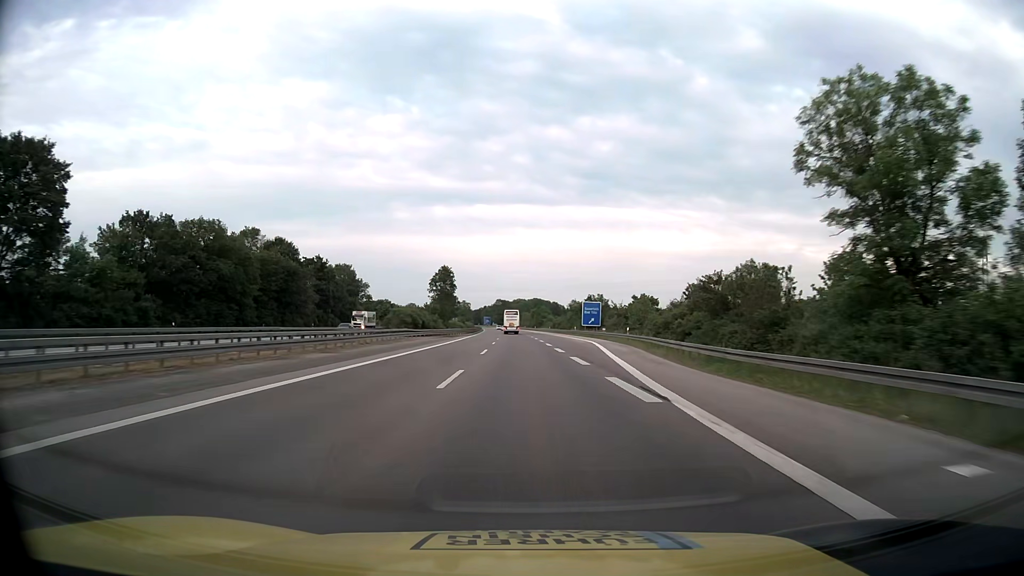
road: motorway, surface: asphalt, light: Day
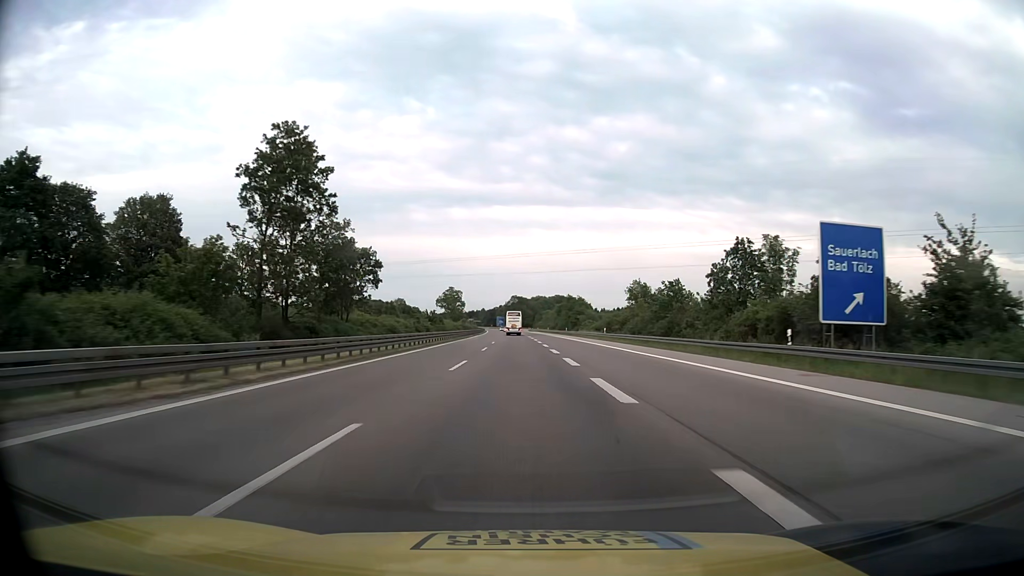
(-1.1, +84.0) m; -1°
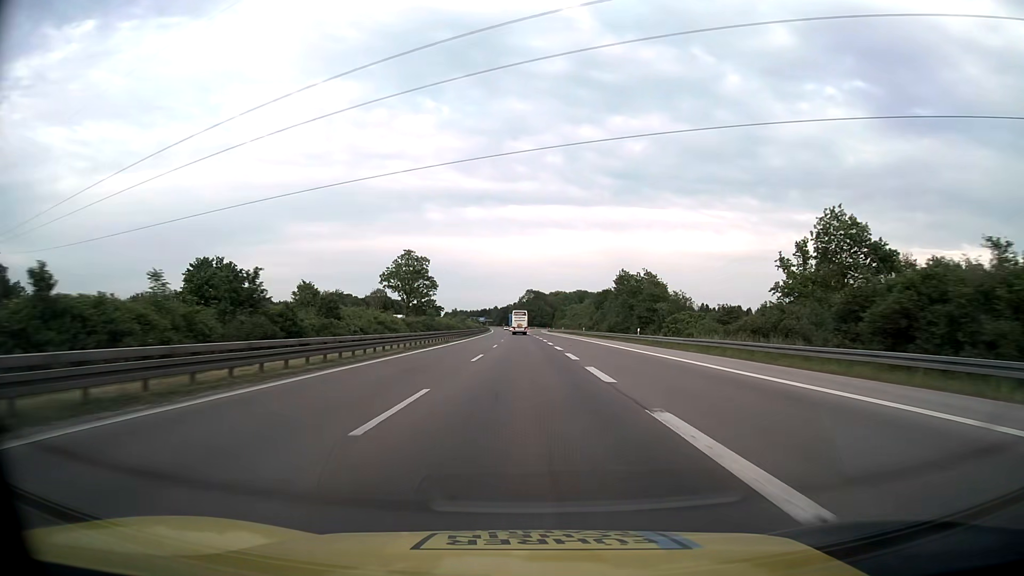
(-1.0, +67.2) m; -1°
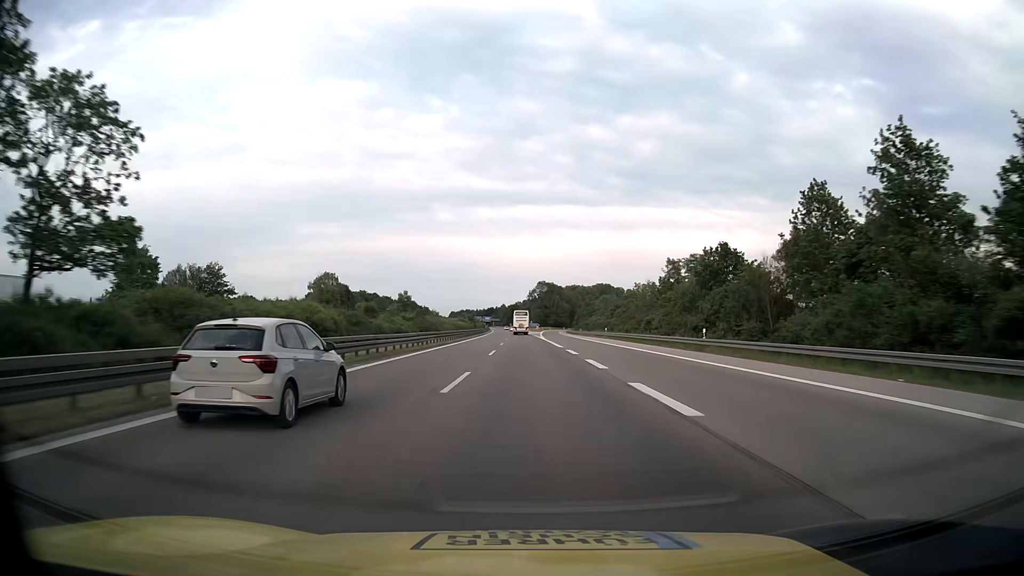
(-0.6, +67.3) m; -1°
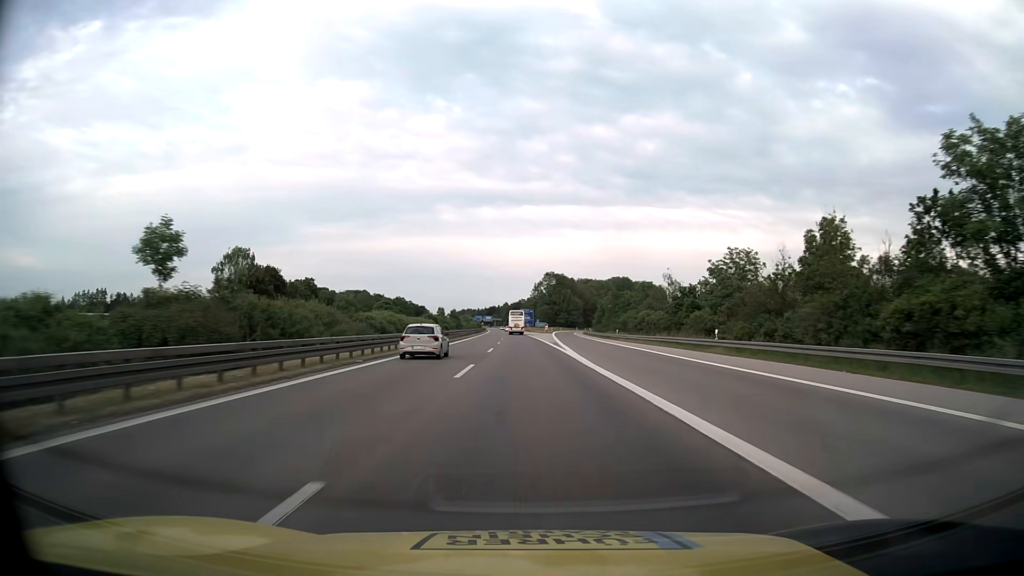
(0.0, +50.5) m; 0°
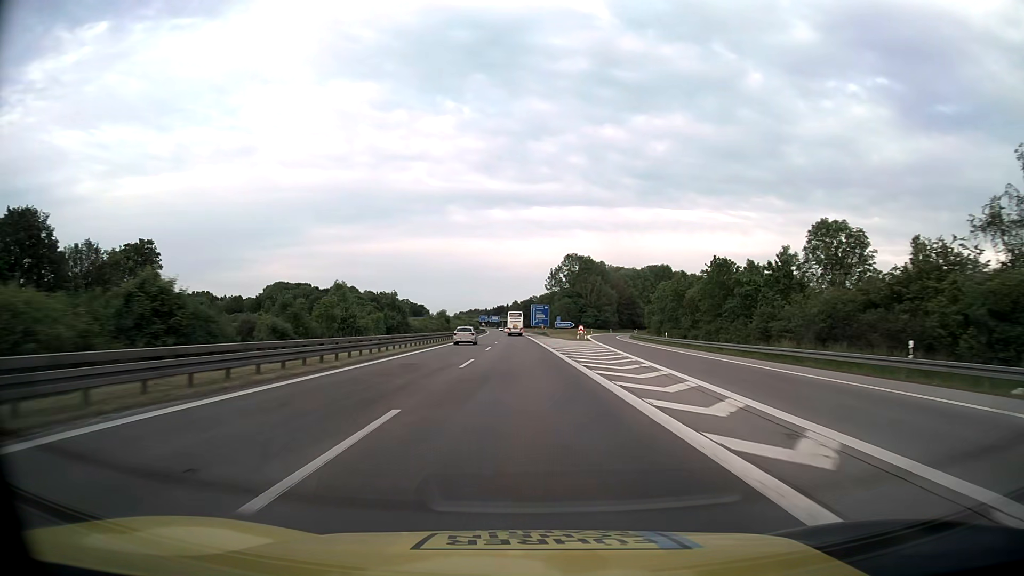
(-0.5, +67.3) m; -1°
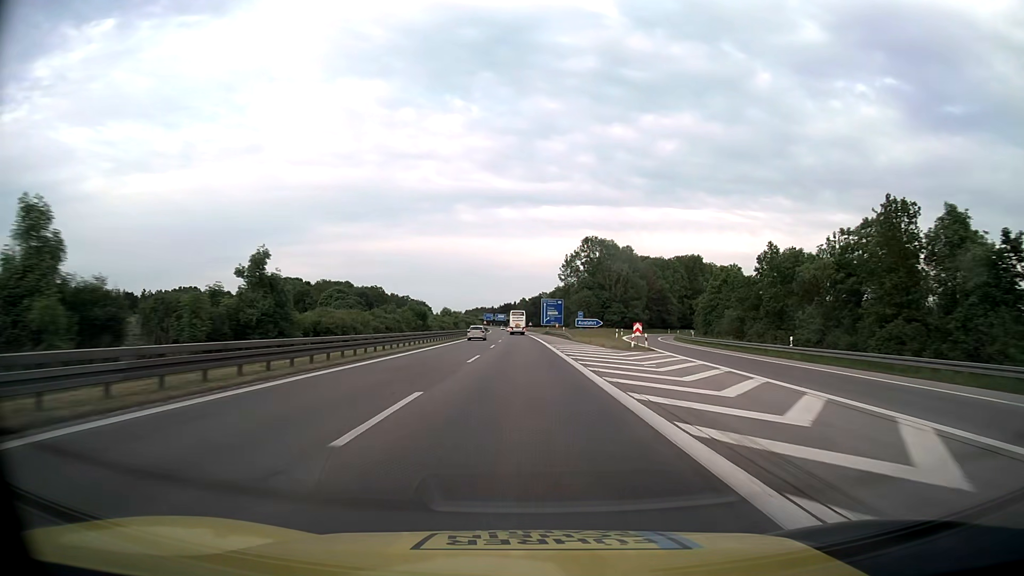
(-0.2, +33.6) m; -1°
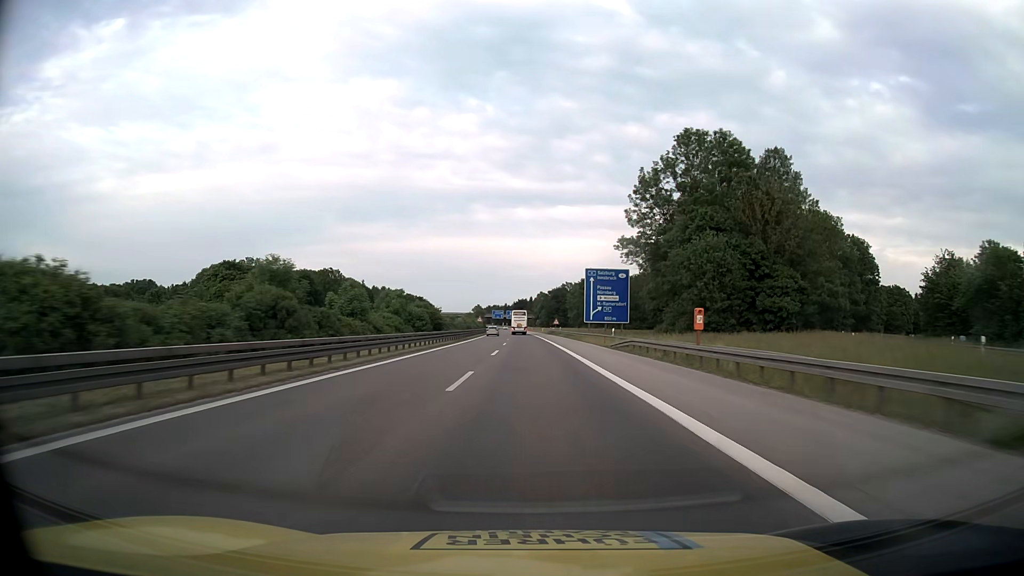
(-1.2, +84.1) m; -2°
(0, +10) (0, +20) (0, +30) (0, +40) (0, +50) (0, +60) (0, +70) (0, +80) (0, +90) (0, +100) m
